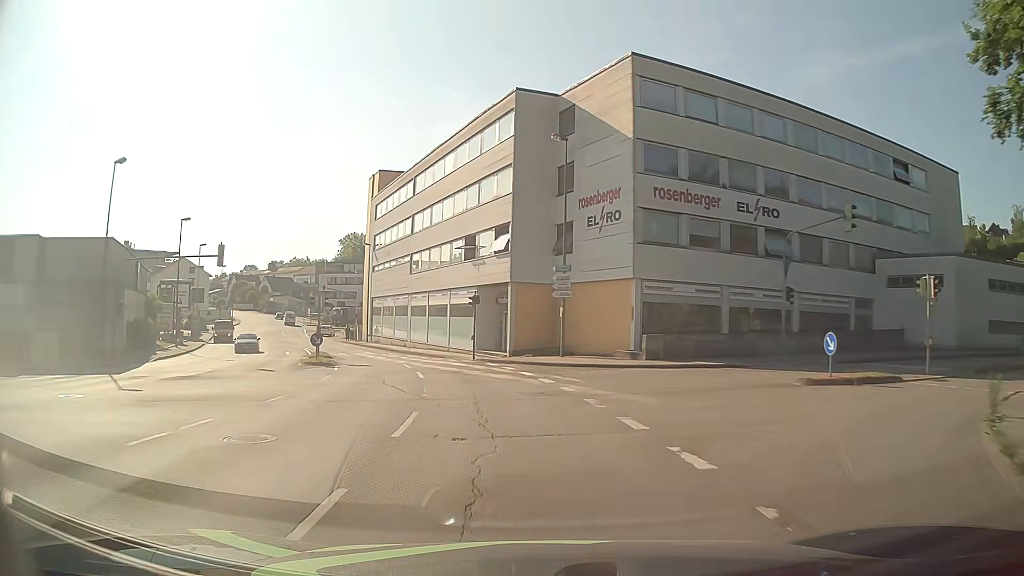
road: tertiary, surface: asphalt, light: Day
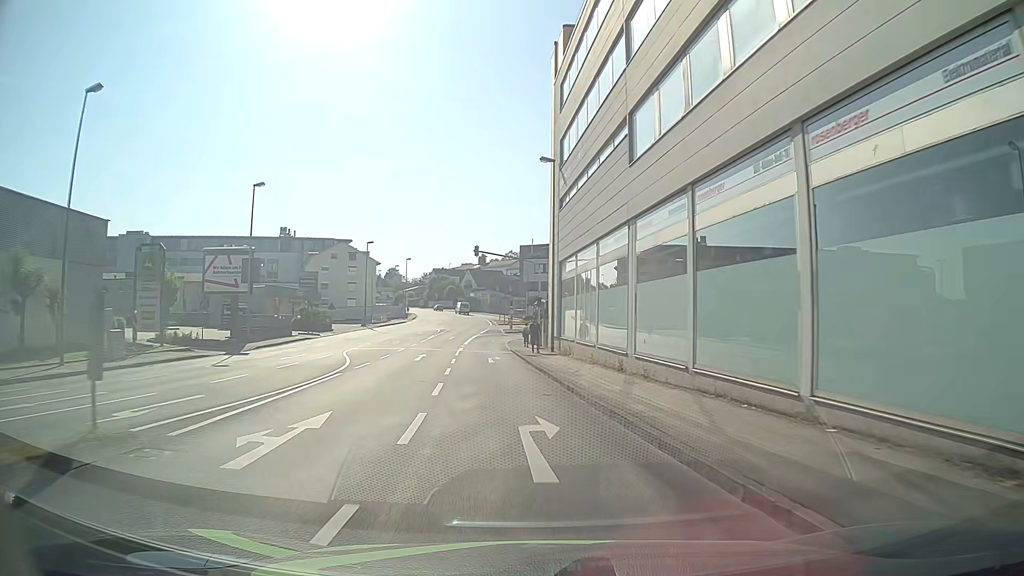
(-5.8, +34.8) m; -19°
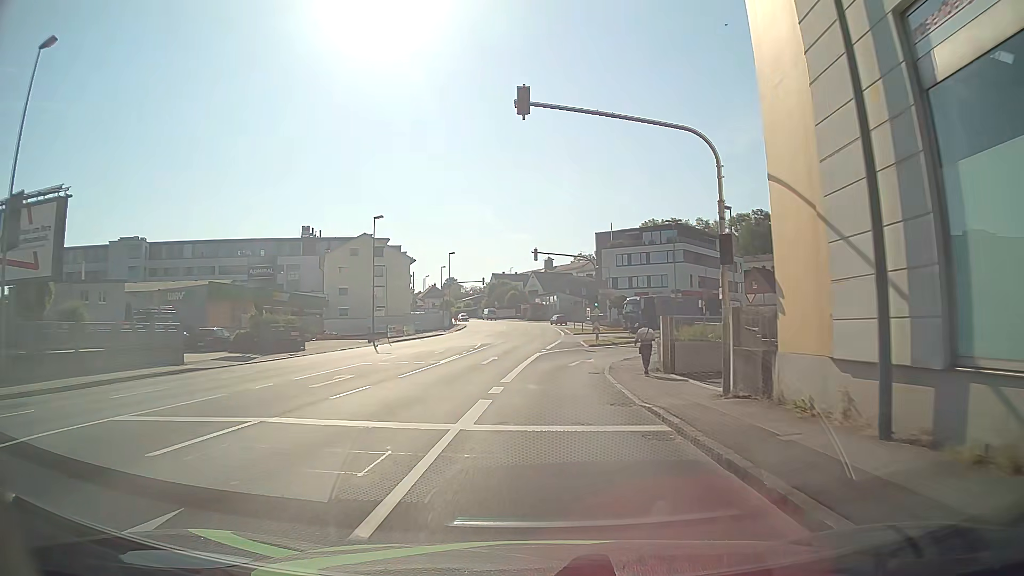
(-2.5, +27.9) m; -7°
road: tertiary_link
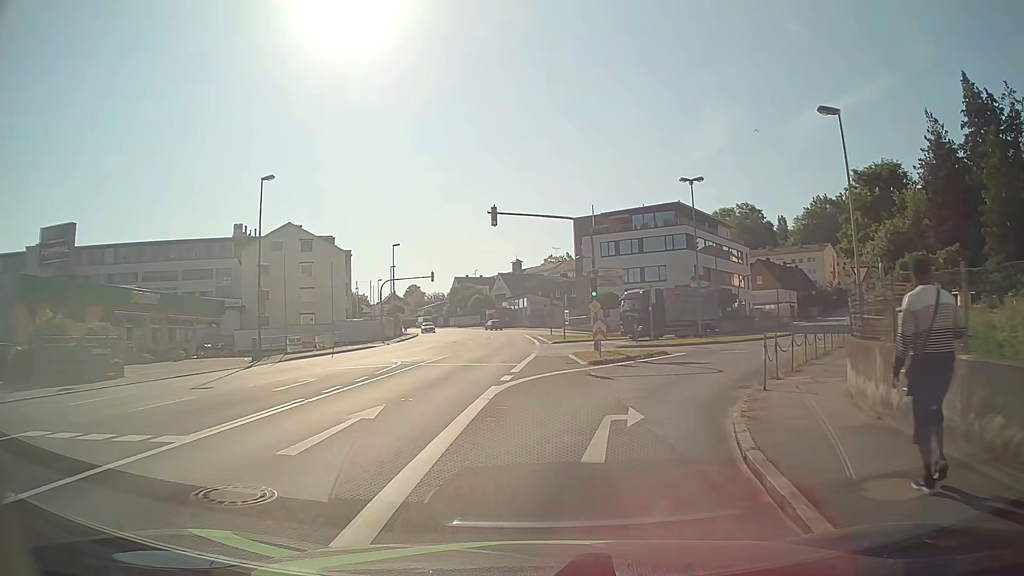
(+0.4, +18.3) m; +3°
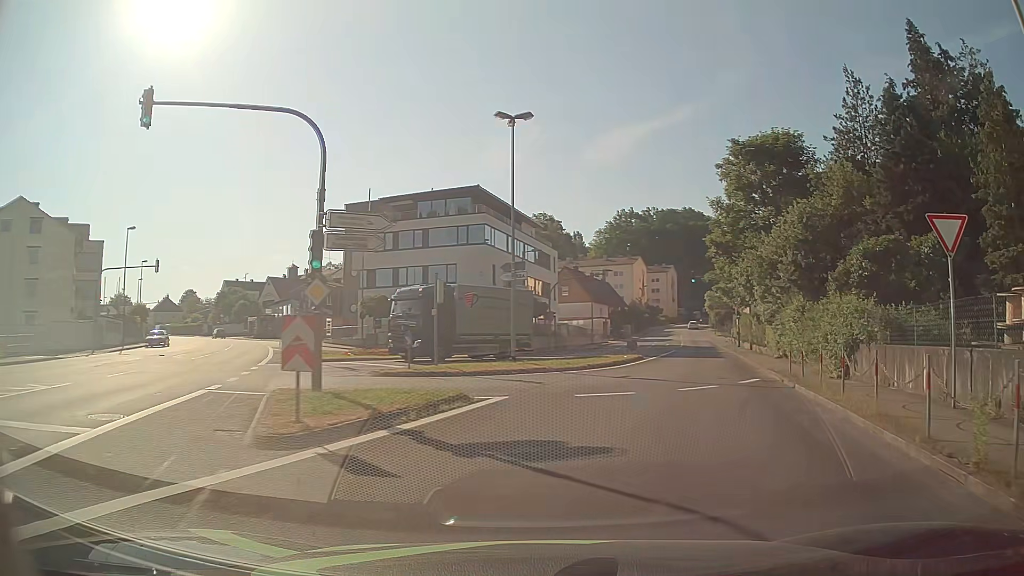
(+2.0, +15.8) m; +18°
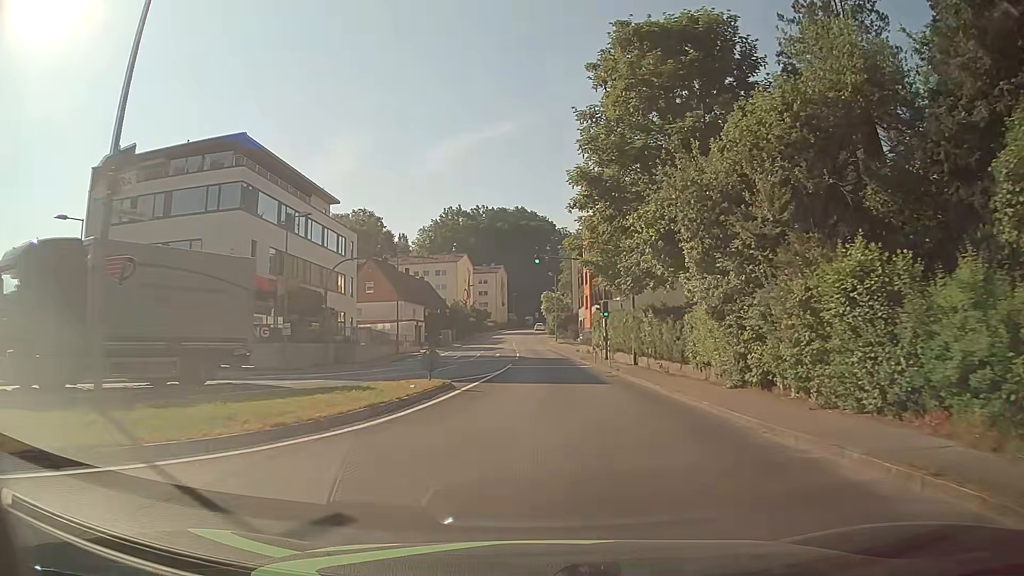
(+3.0, +17.5) m; +15°
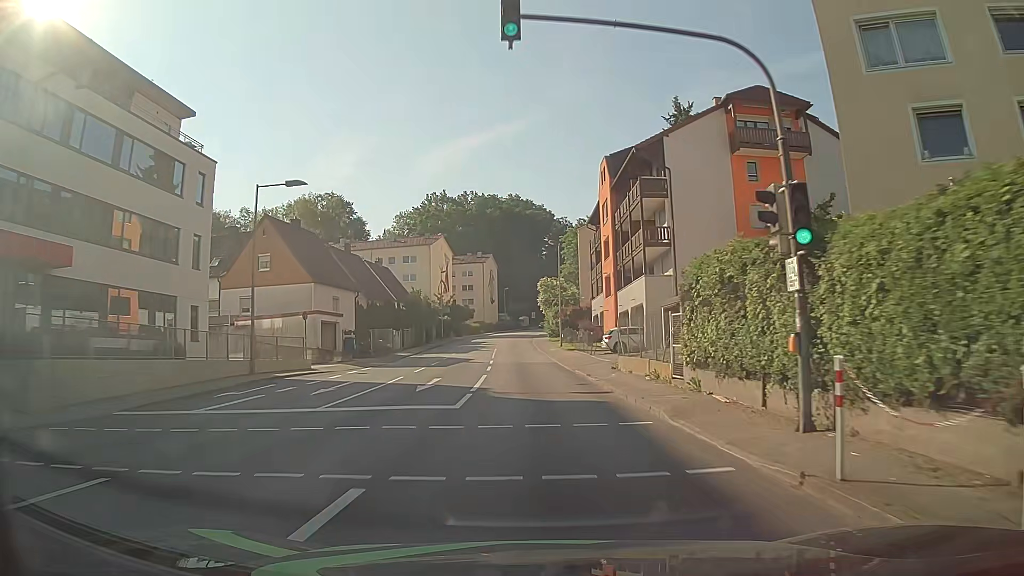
(+0.3, +28.0) m; 0°
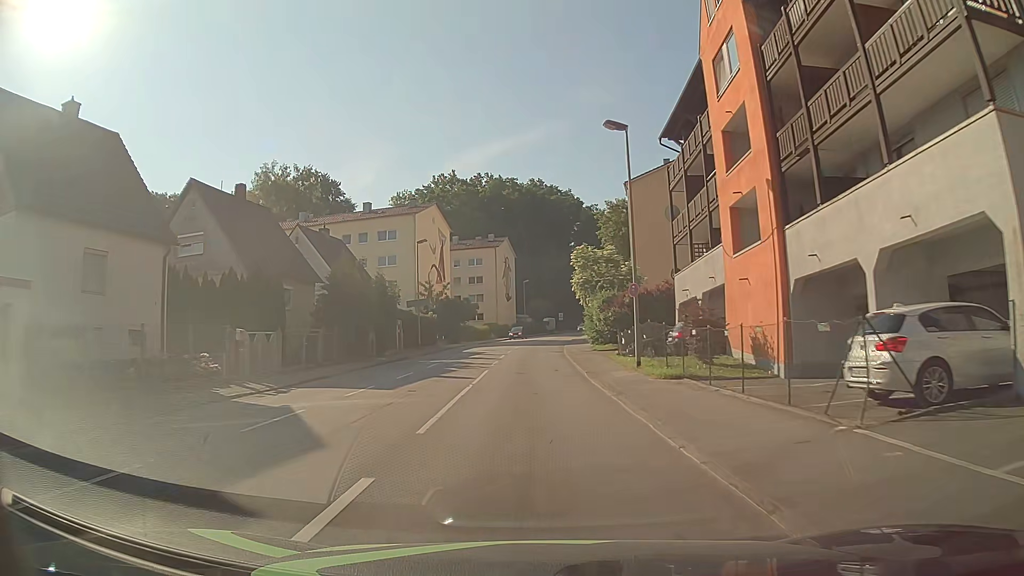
(-0.2, +29.4) m; -1°
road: tertiary
(0, +10) (0, +20) (0, +30) (0, +40) (0, +50) (+1, +60) (+2, +70) (+3, +80) (+5, +90) (+7, +99) m
